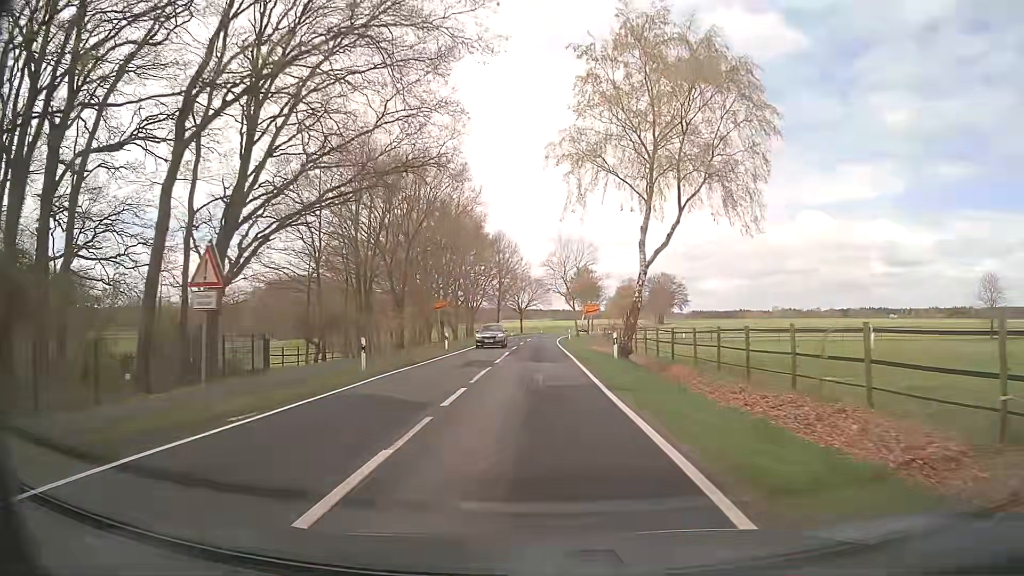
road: secondary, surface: asphalt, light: Day
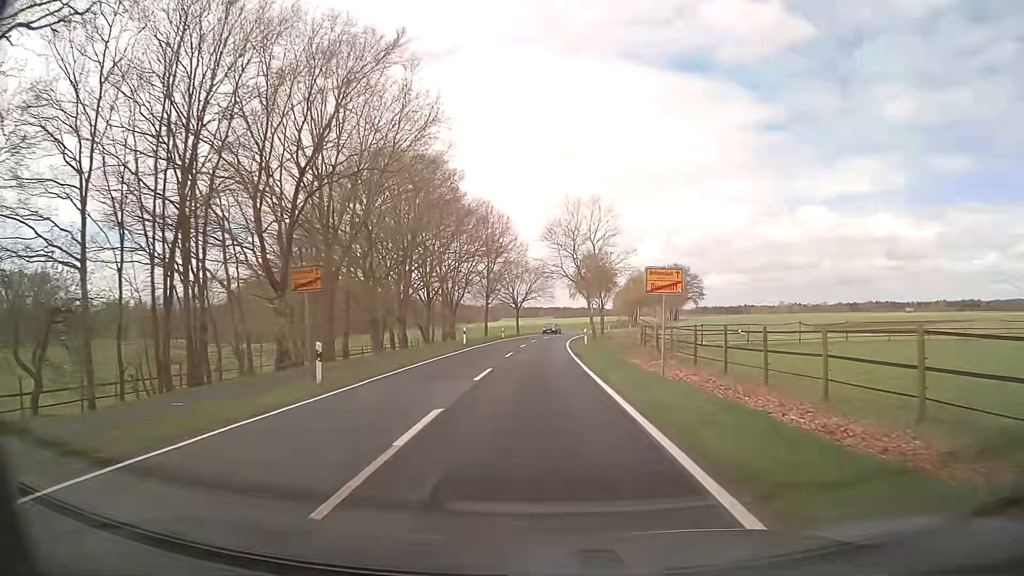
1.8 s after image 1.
(+0.1, +23.2) m; +1°
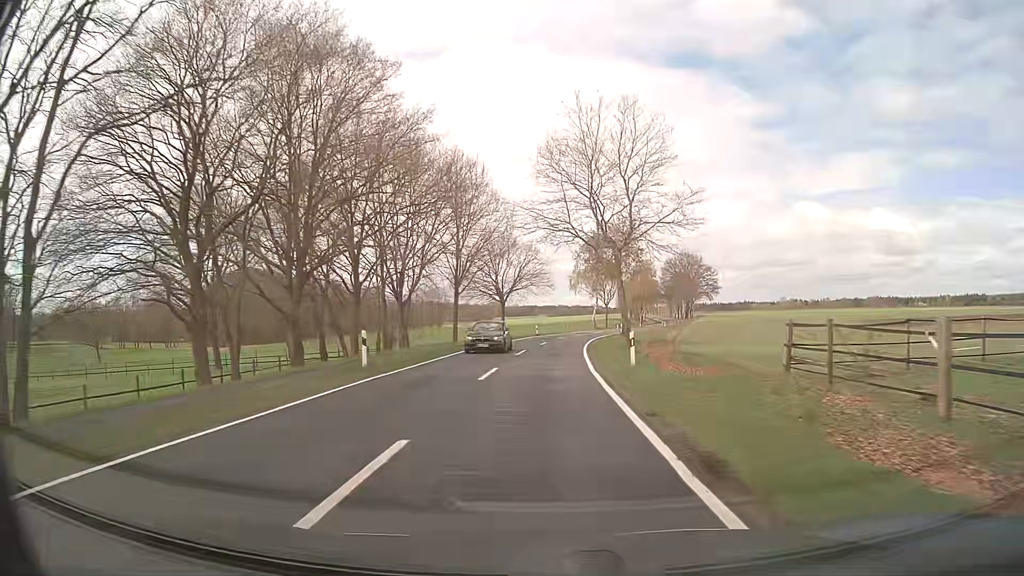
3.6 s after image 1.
(-0.2, +25.1) m; 0°
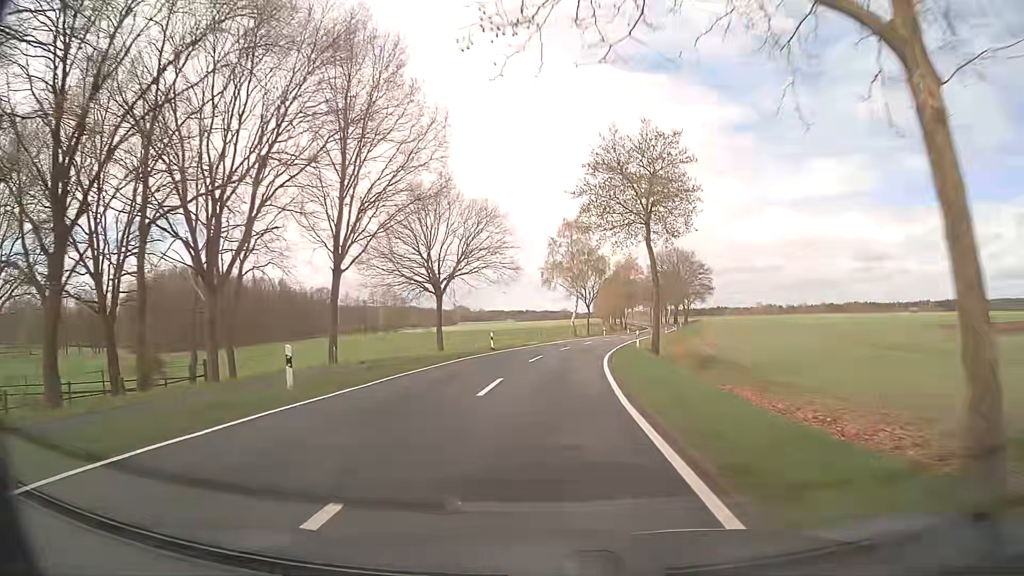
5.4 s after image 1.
(+0.4, +27.3) m; +3°
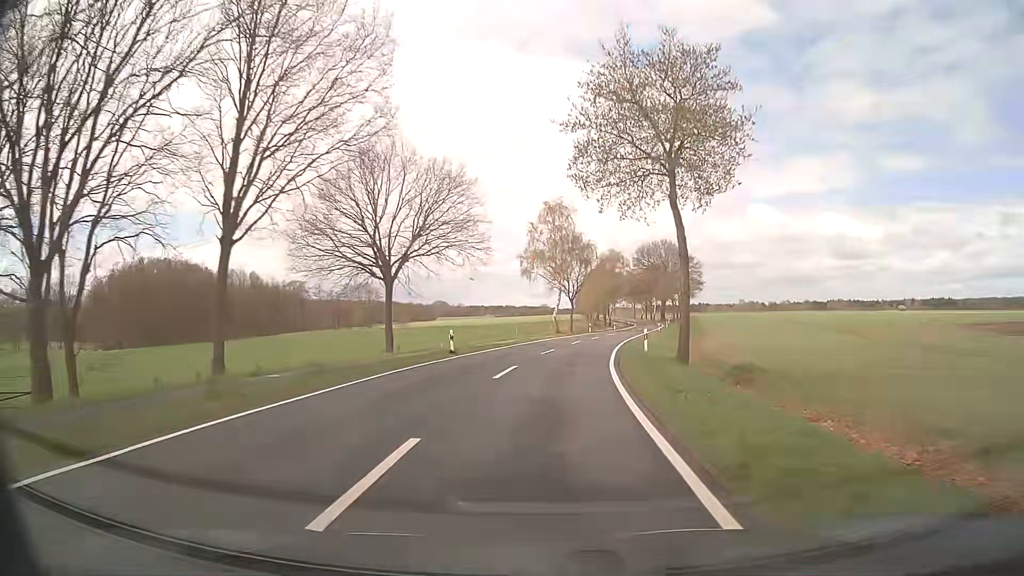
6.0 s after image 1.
(+0.1, +9.5) m; +1°
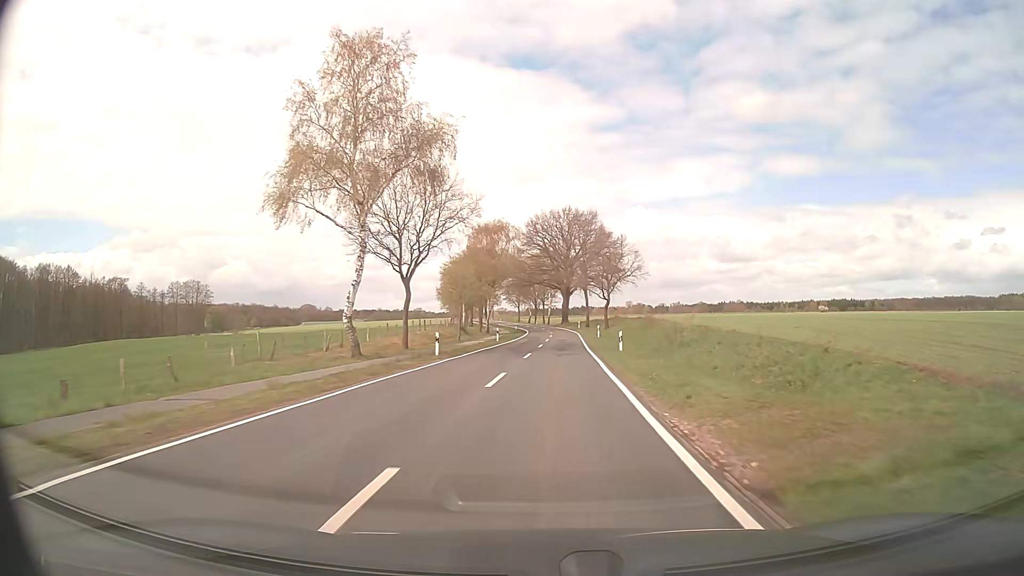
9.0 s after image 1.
(+4.9, +49.6) m; +11°
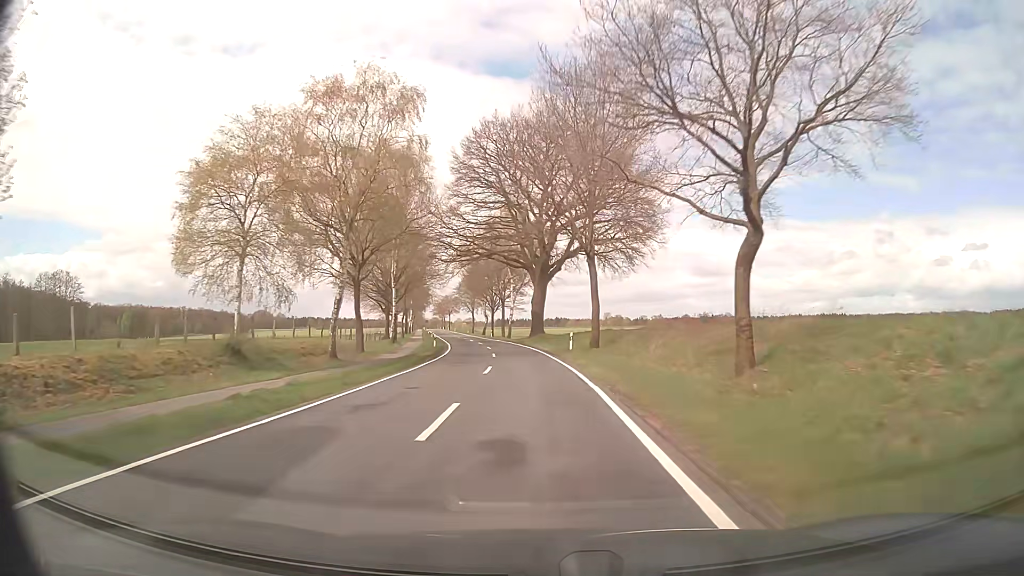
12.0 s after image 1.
(+2.1, +55.1) m; +3°
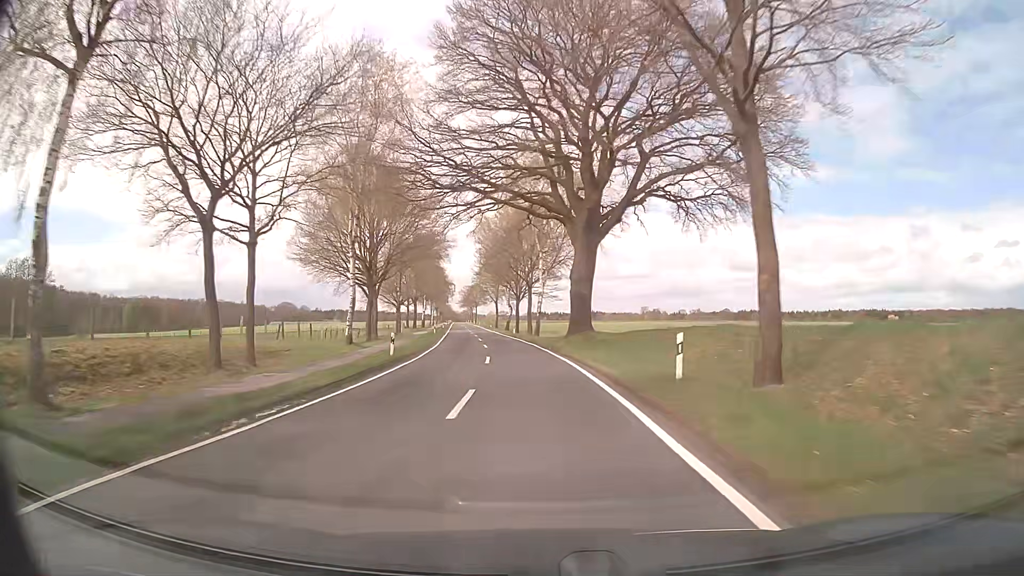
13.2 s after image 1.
(-0.5, +23.3) m; -3°
(0, +10) (-1, +20) (-1, +30) (-2, +40) (-3, +50) (-4, +60) (-6, +70) (-7, +80) (-8, +90) (-9, +99) m
